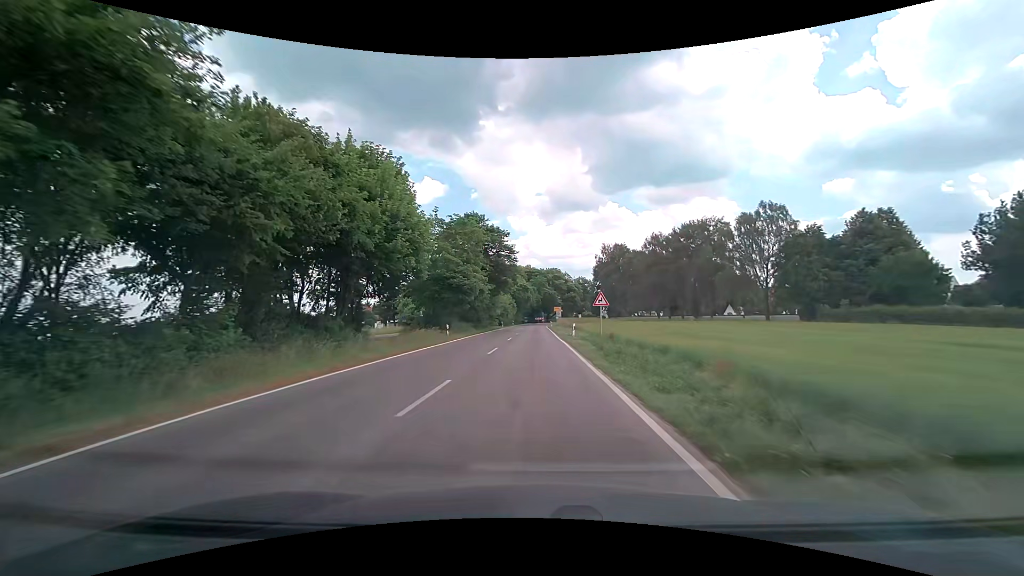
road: tertiary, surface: asphalt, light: Day
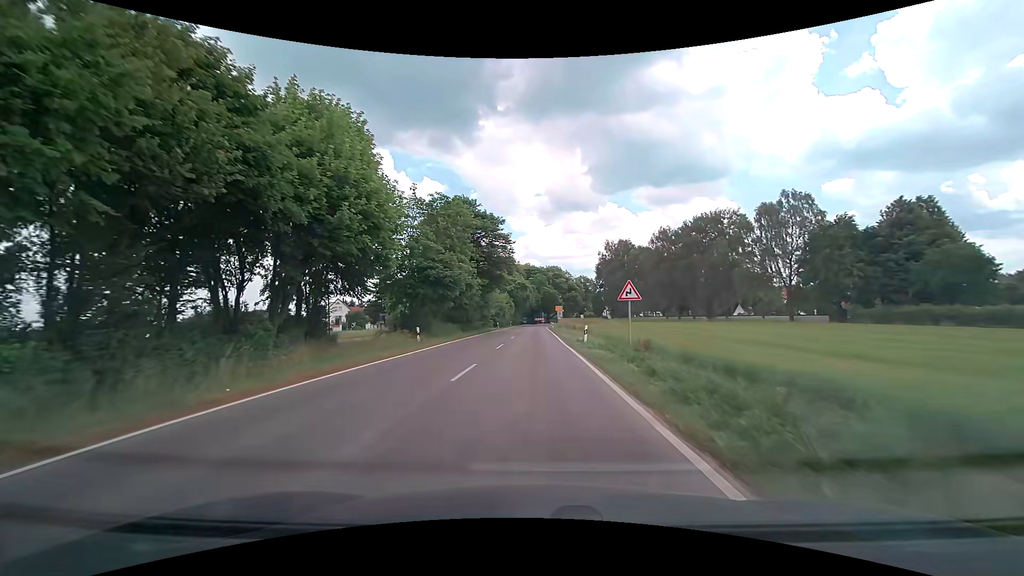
(0.0, +8.2) m; 0°
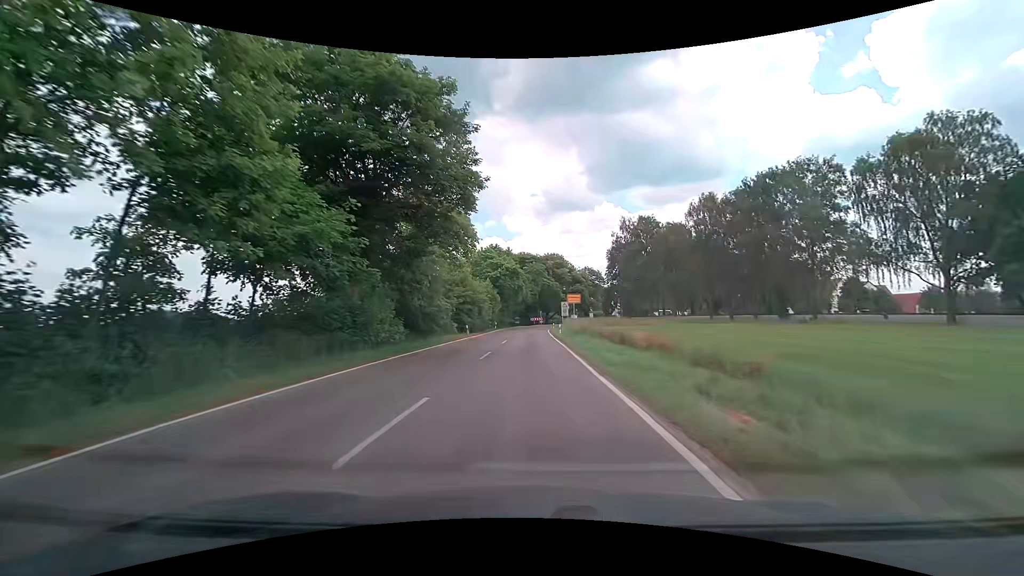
(+0.2, +30.4) m; +1°
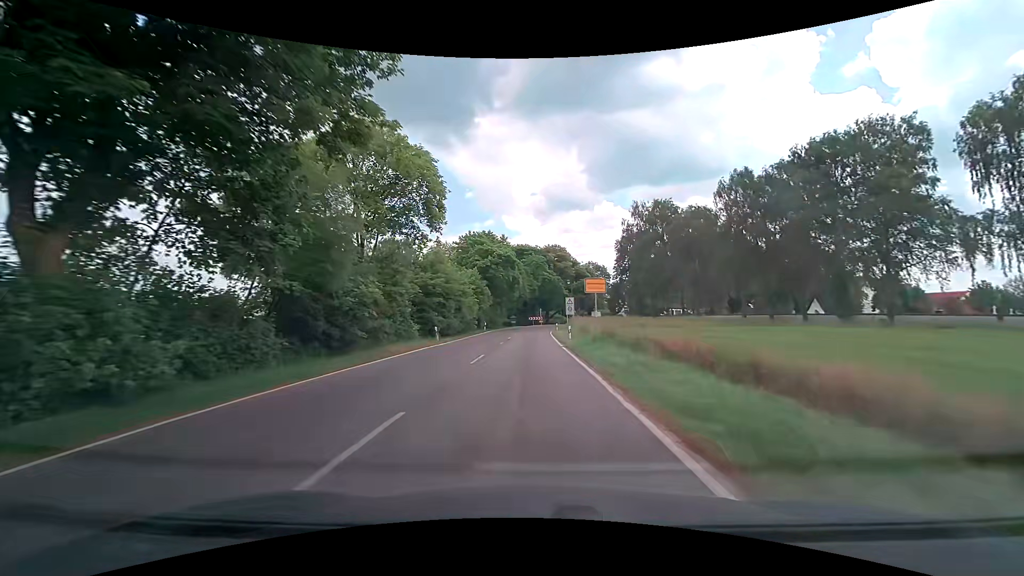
(0.0, +13.4) m; 0°
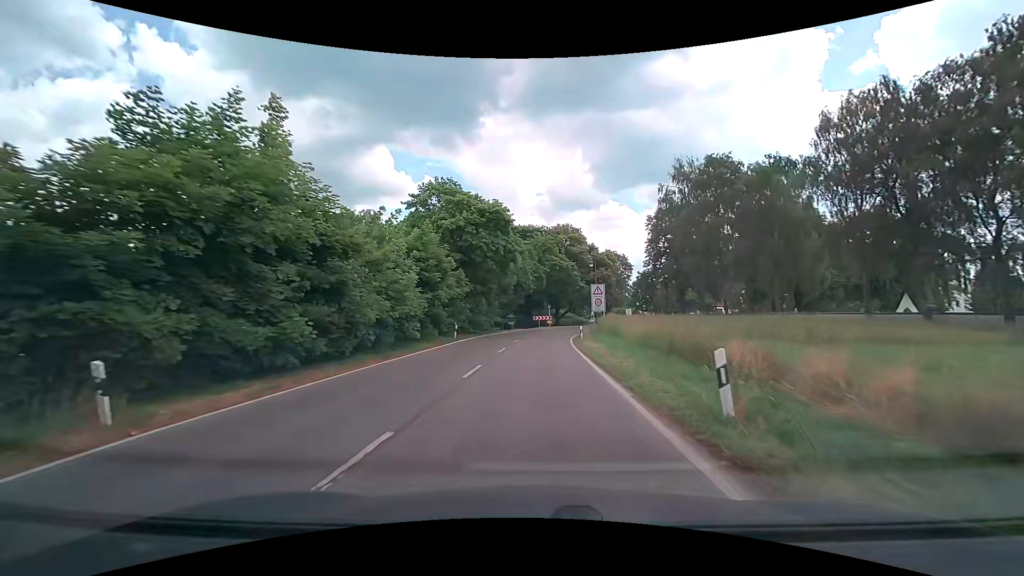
(-0.2, +24.3) m; -1°
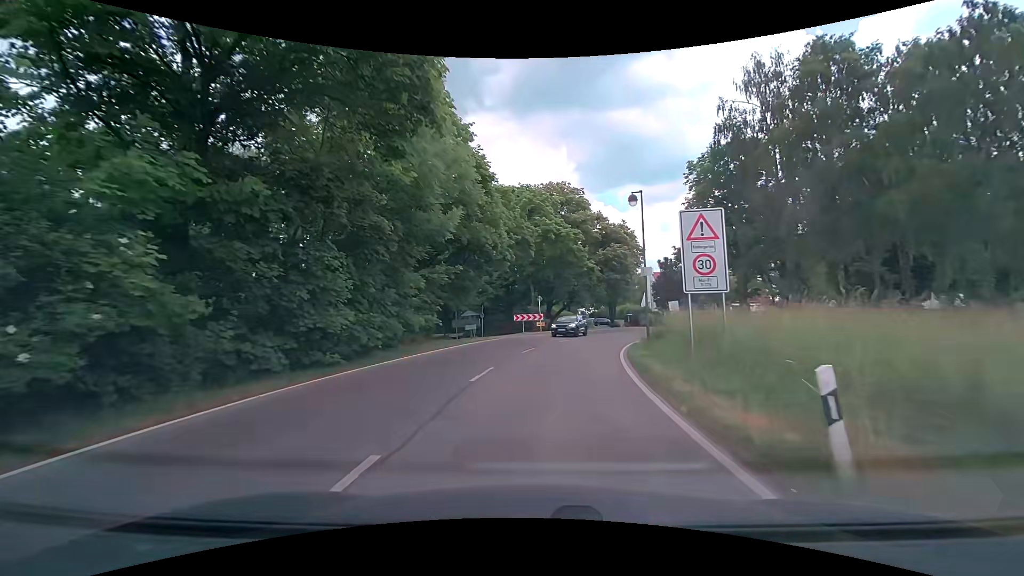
(+0.2, +27.6) m; +2°
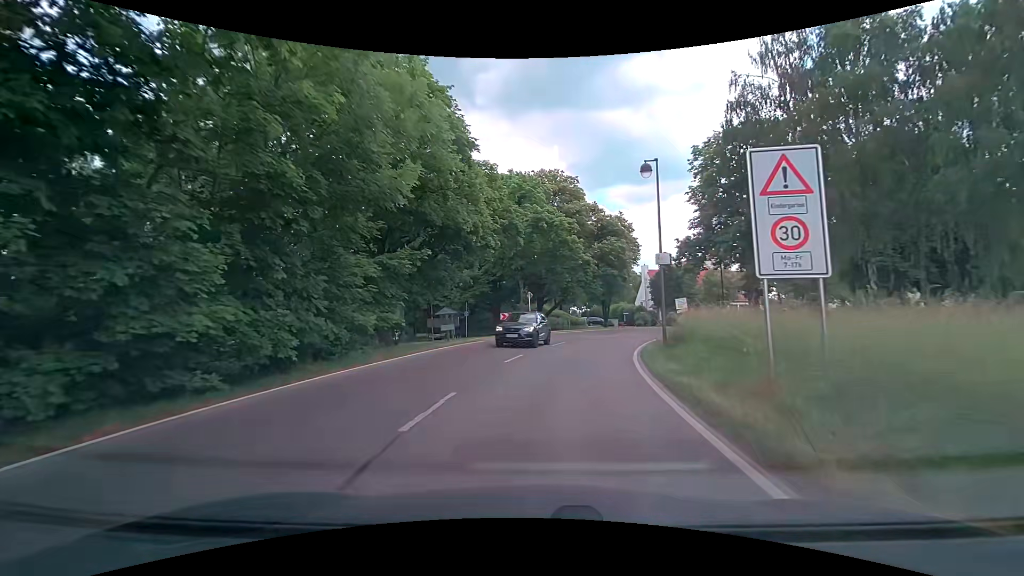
(0.0, +4.8) m; +1°
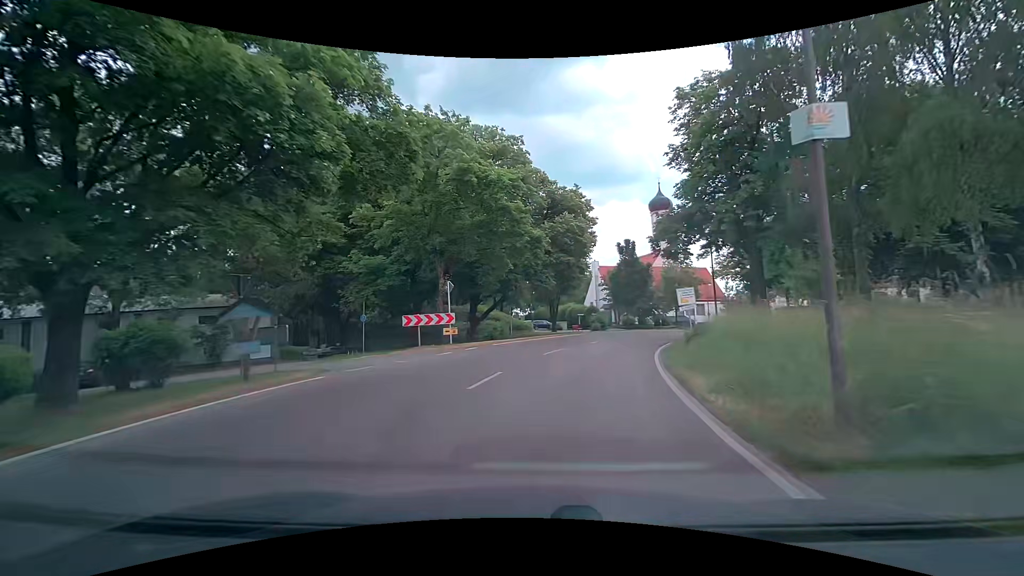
(+0.8, +13.9) m; +6°
(+1, +10) (+2, +20) (+5, +29) (+10, +38) (+14, +47) (+20, +55) (+26, +64) (+32, +72) (+38, +80) (+43, +88) m
